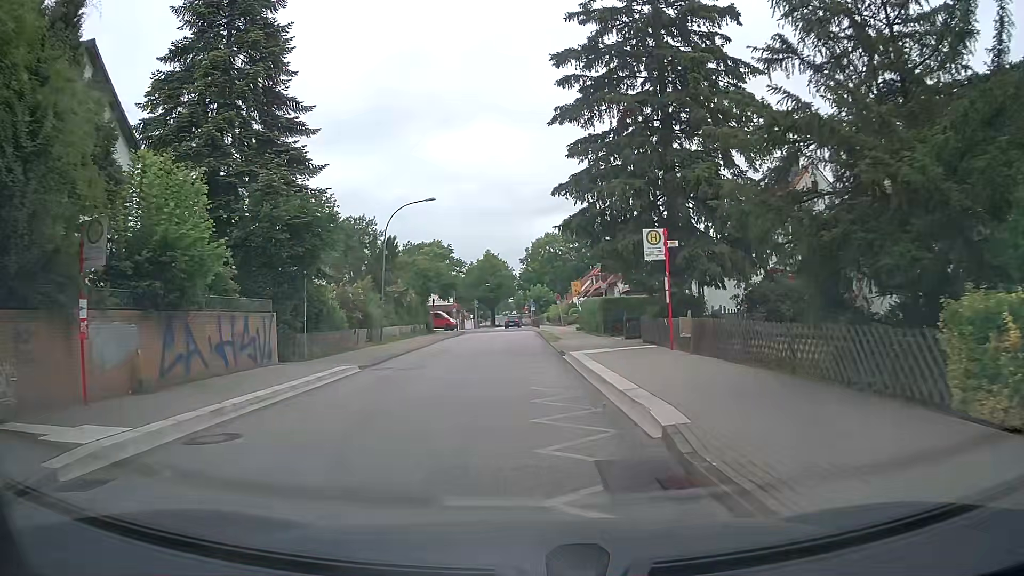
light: Day
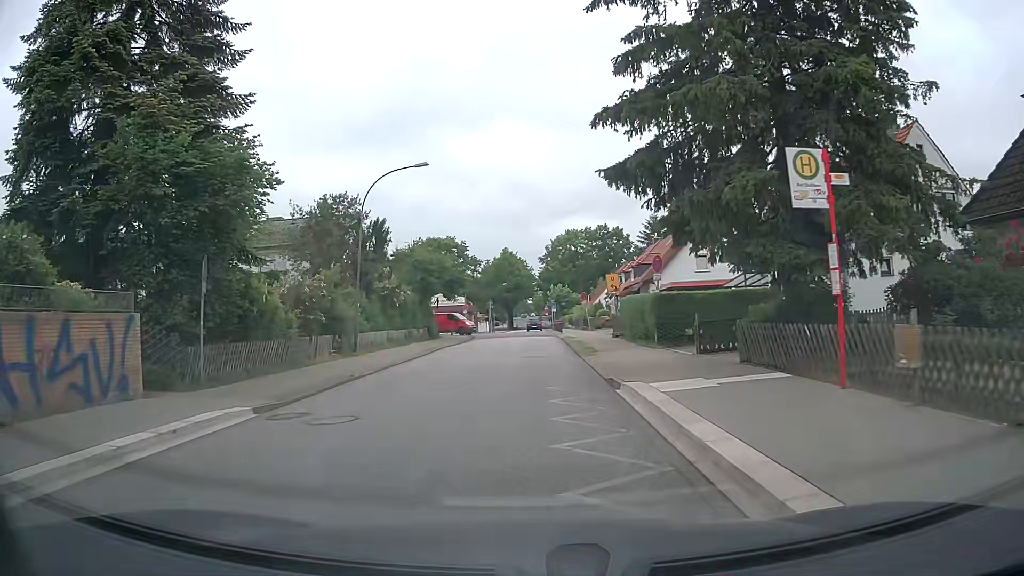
(-0.1, +9.1) m; -2°
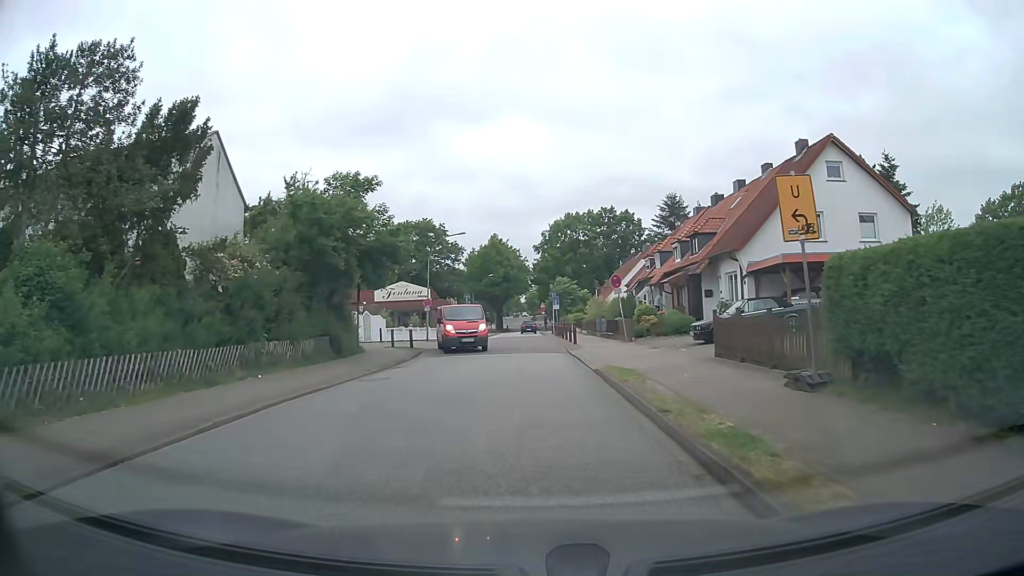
(+0.1, +22.0) m; +1°
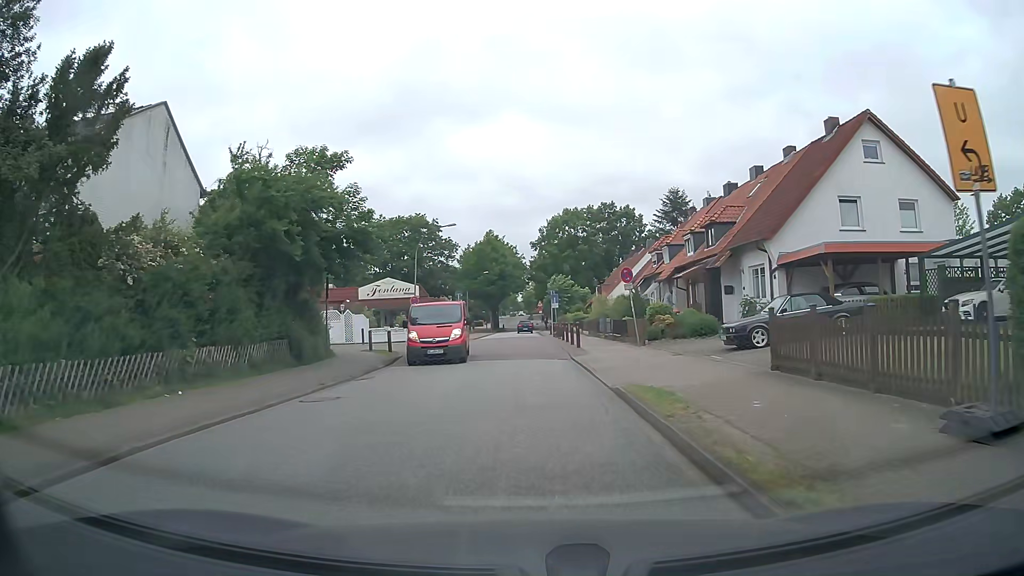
(0.0, +4.1) m; 0°
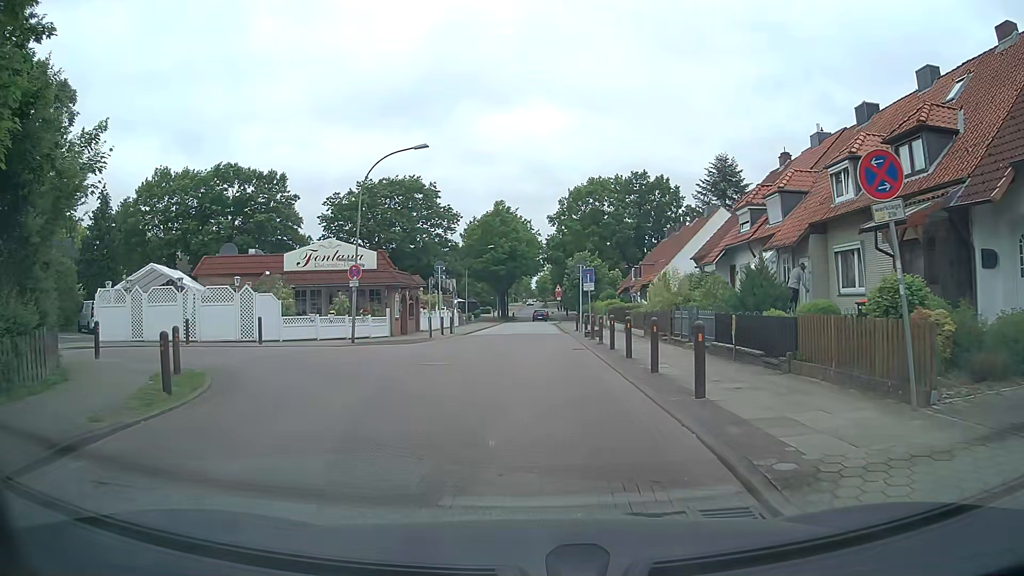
(-0.1, +17.8) m; -1°
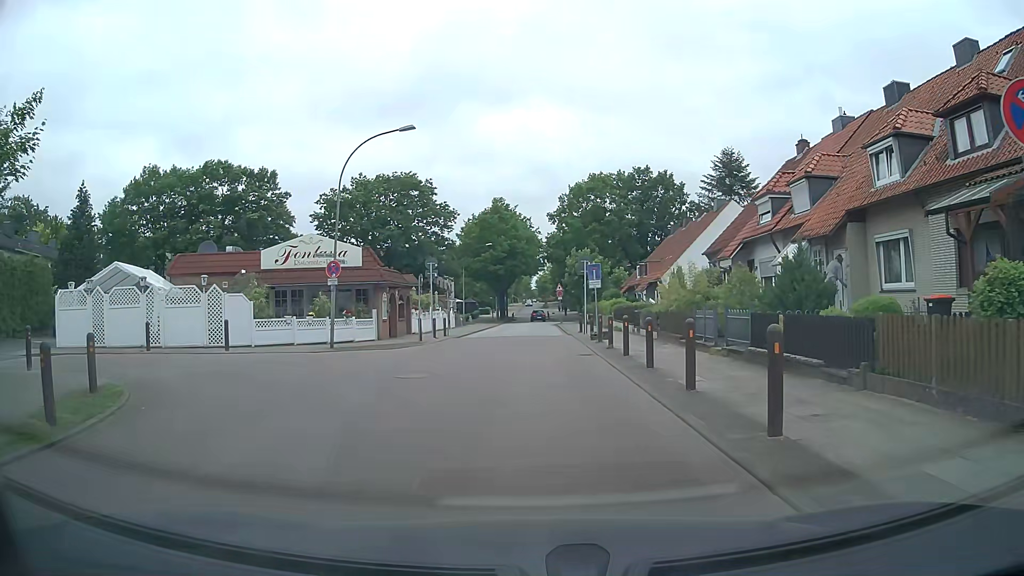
(0.0, +2.8) m; 0°
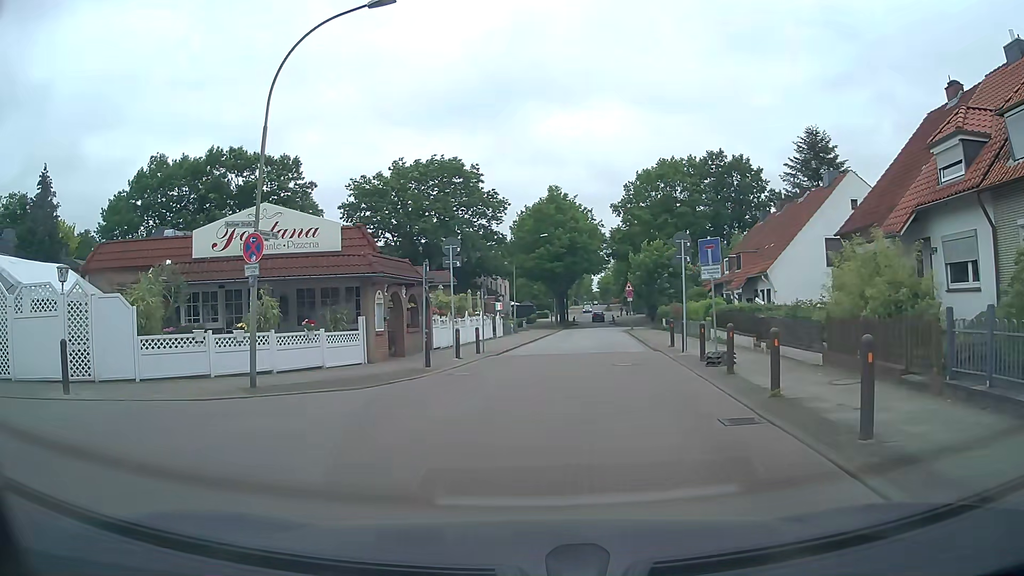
(-0.1, +10.6) m; -4°
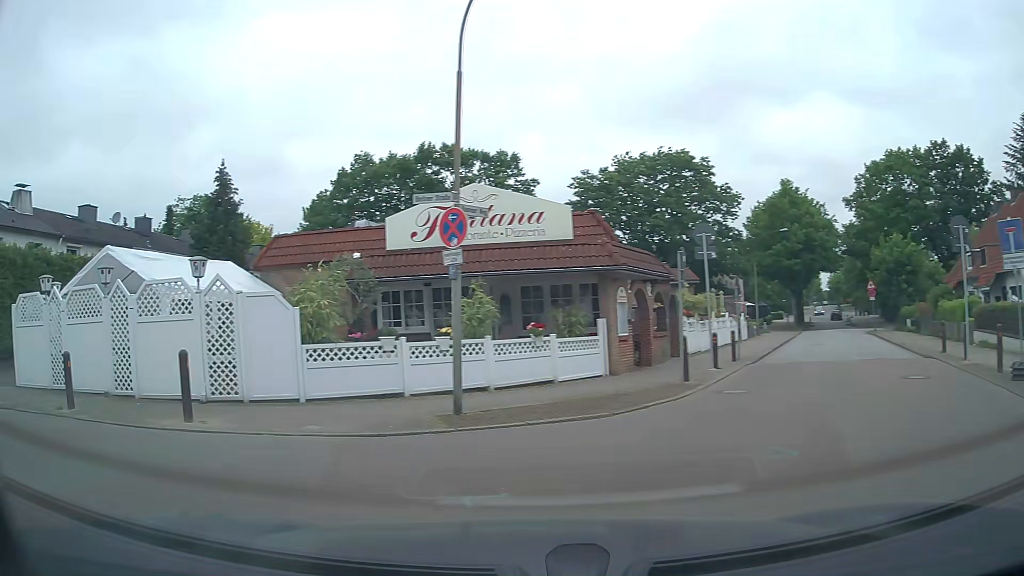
(-0.5, +3.5) m; -19°
